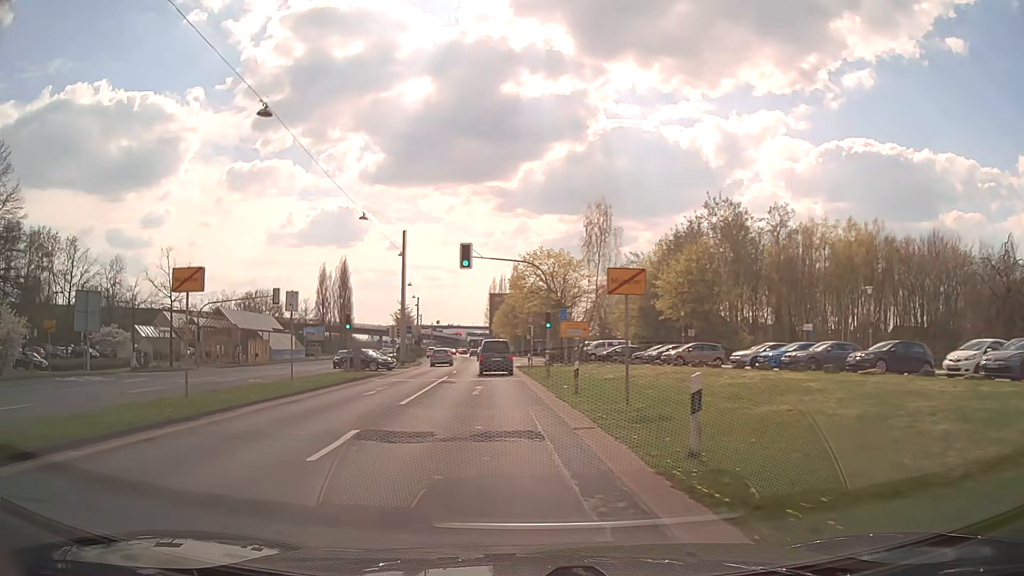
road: primary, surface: asphalt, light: Day
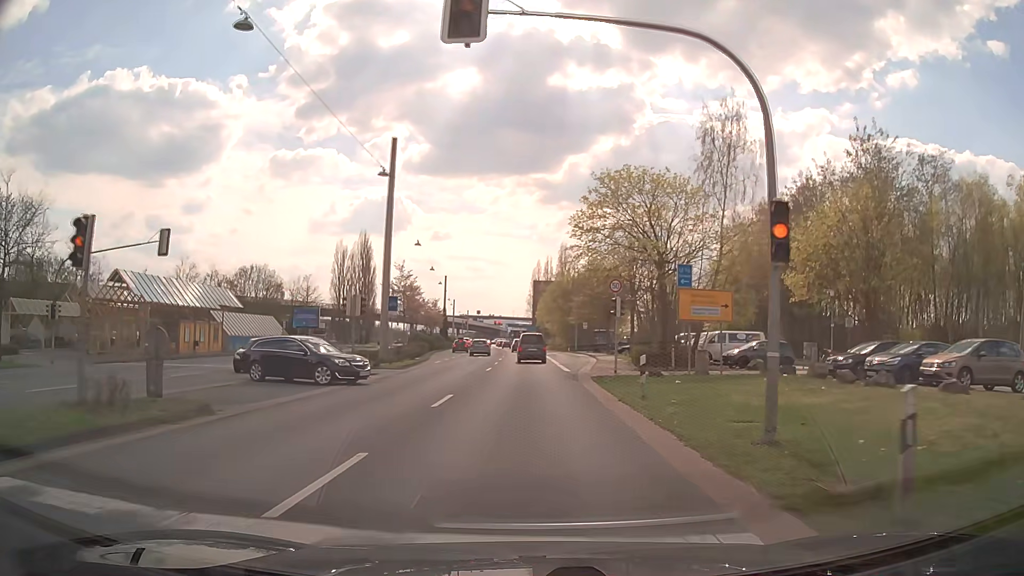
(-1.9, +26.5) m; -4°
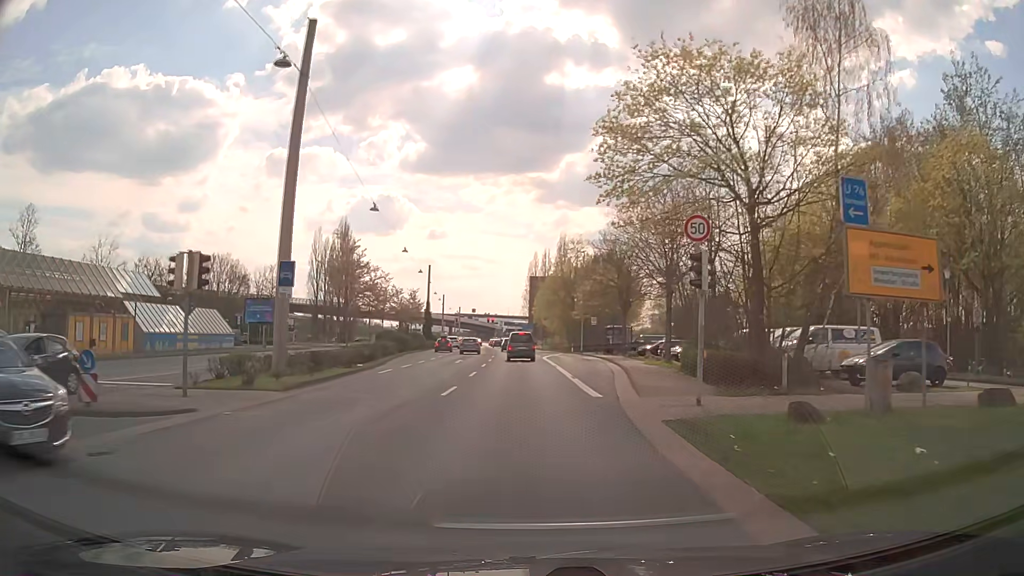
(0.0, +14.8) m; 0°
(0, +10) (0, +20) (0, +30) (0, +40) (0, +50) (0, +60) (+1, +70) (+1, +80) (+1, +90) (0, +100) m
